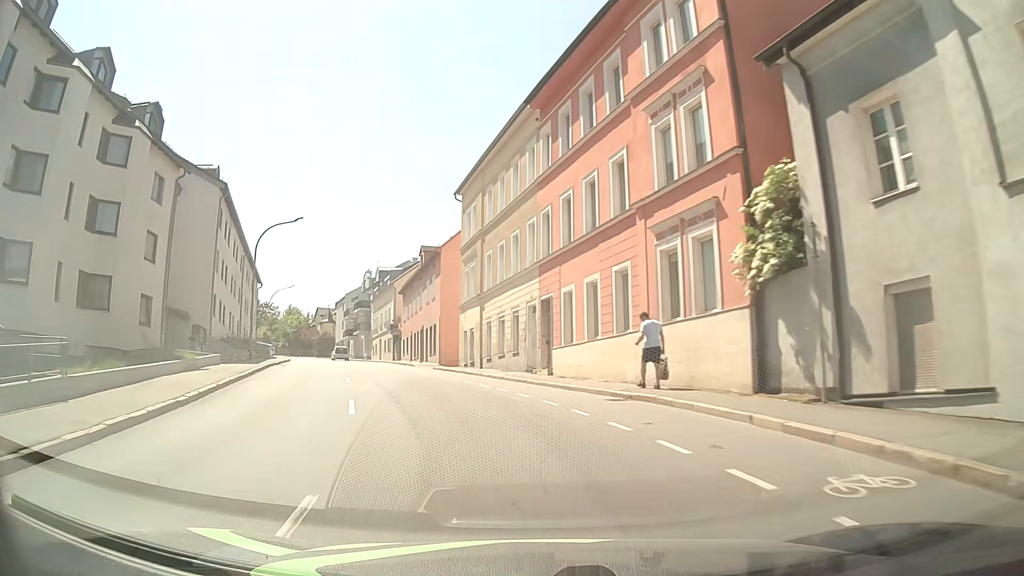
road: tertiary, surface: asphalt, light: Day
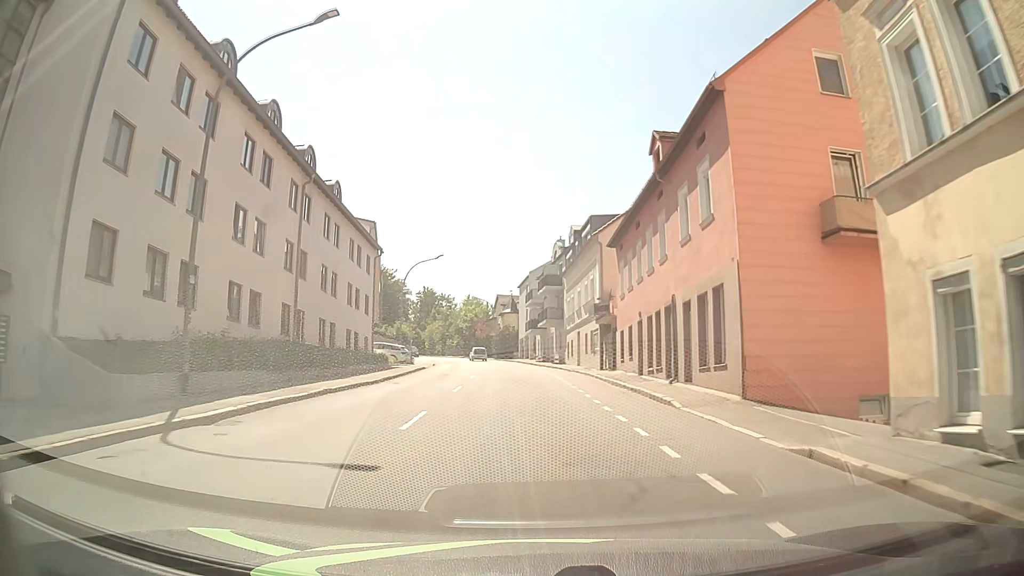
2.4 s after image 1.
(-6.3, +28.4) m; -18°
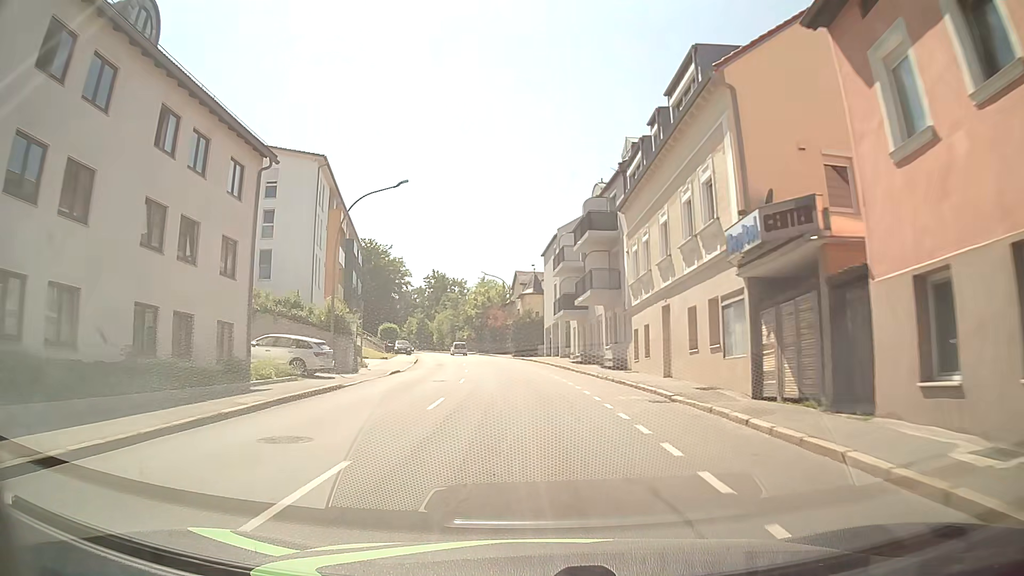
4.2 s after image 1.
(-0.6, +24.4) m; -3°
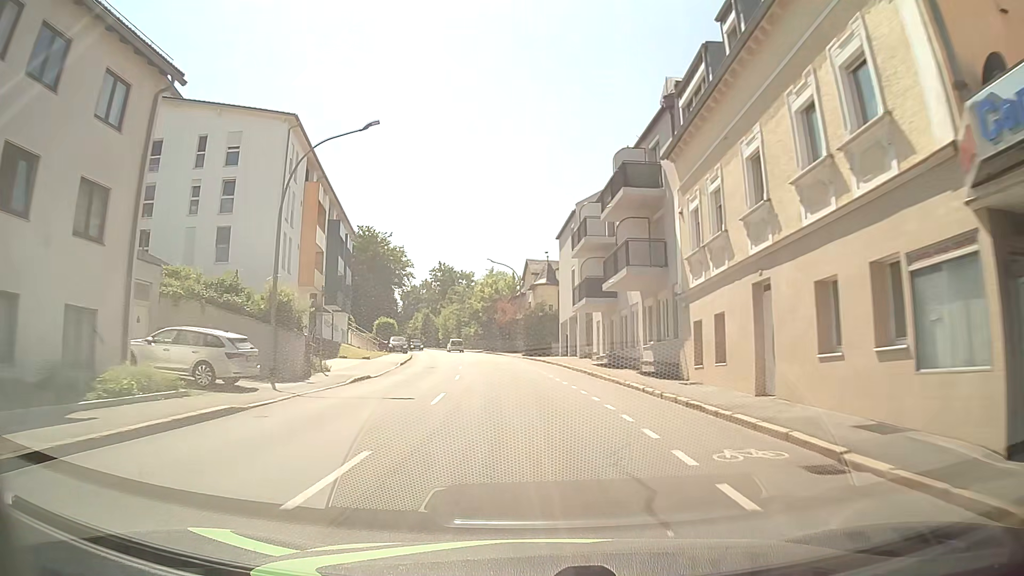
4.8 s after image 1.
(0.0, +8.6) m; -1°
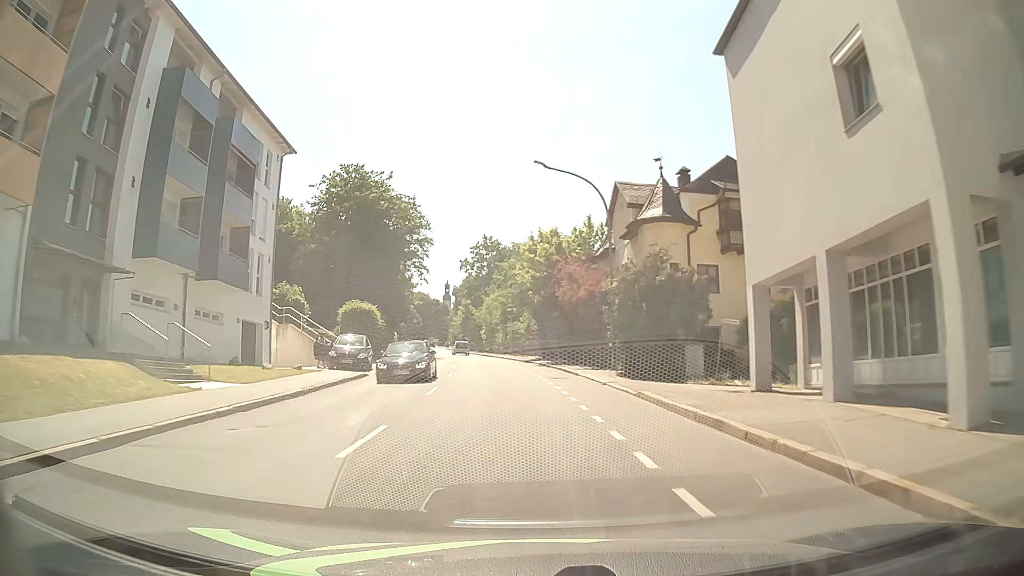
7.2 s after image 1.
(-1.5, +34.1) m; -5°
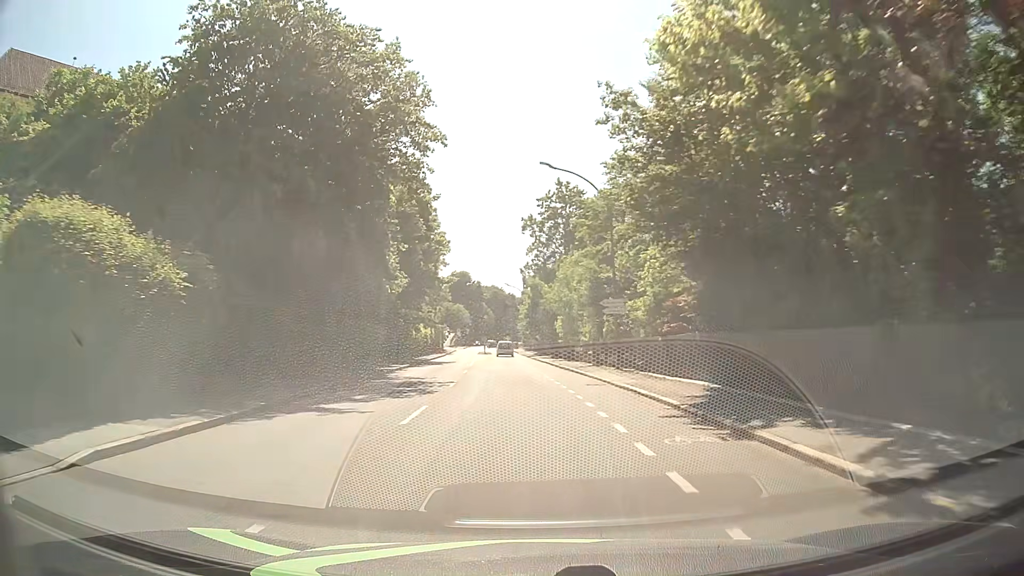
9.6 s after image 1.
(-1.9, +33.1) m; -7°
